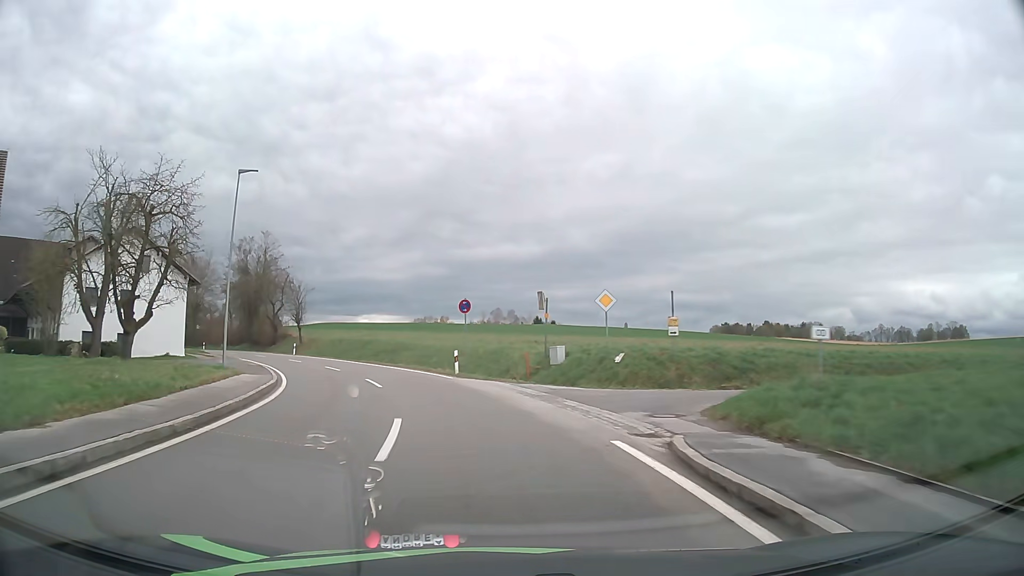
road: tertiary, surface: asphalt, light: Day
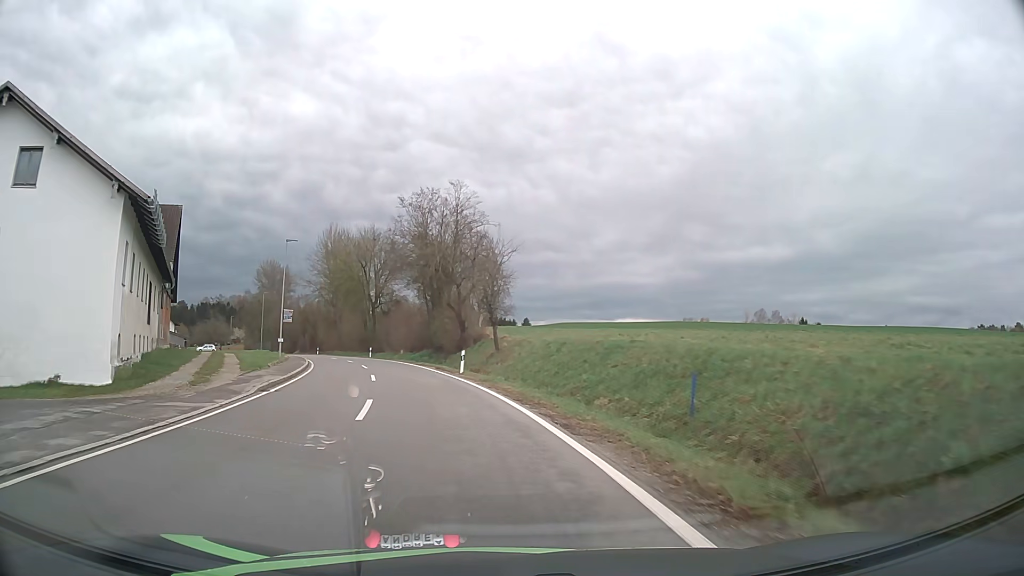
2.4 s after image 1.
(-5.6, +31.5) m; -22°
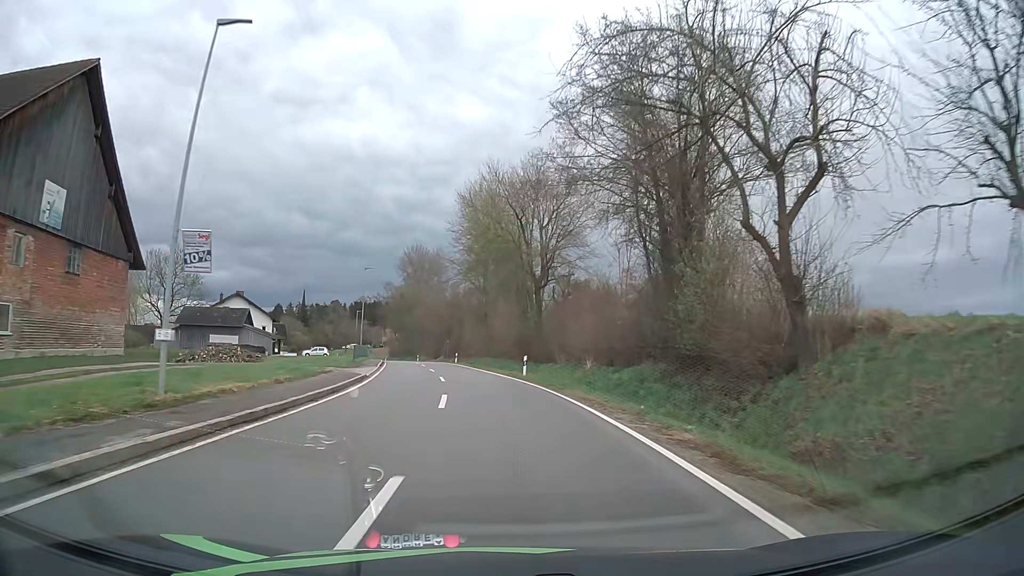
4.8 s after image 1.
(-5.3, +33.0) m; -15°
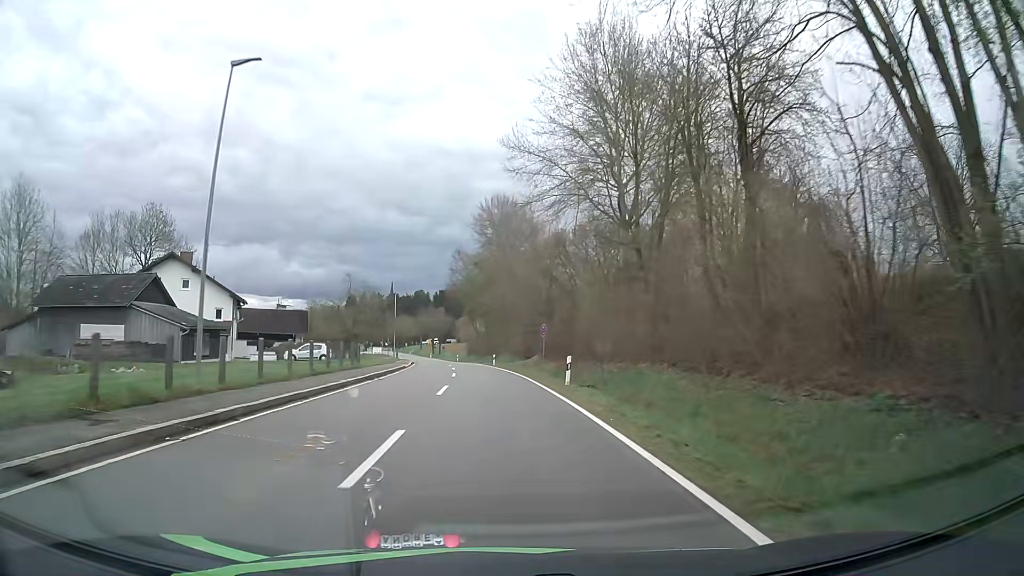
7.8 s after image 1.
(-3.4, +44.4) m; -8°
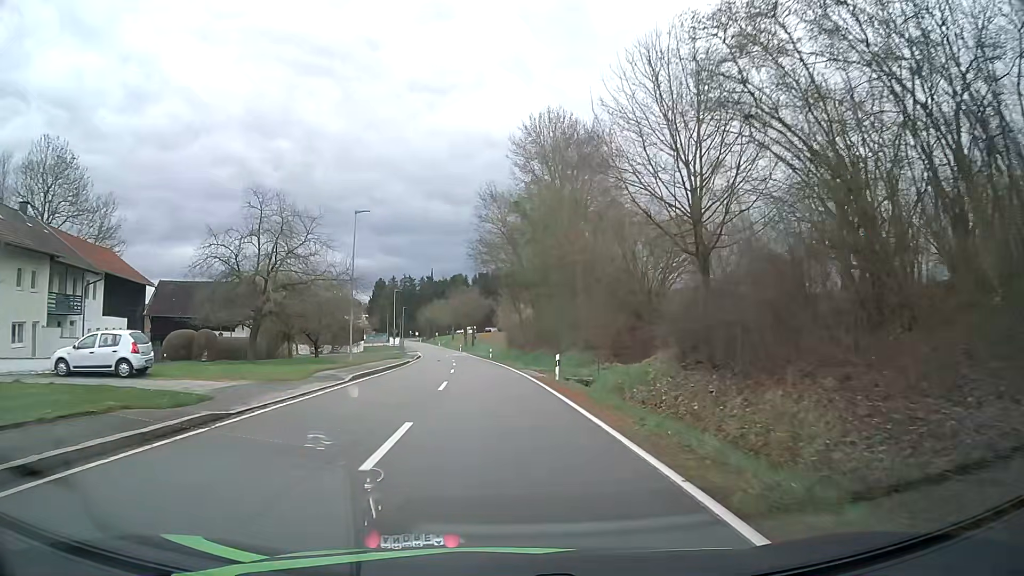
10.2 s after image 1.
(-1.2, +34.9) m; -3°
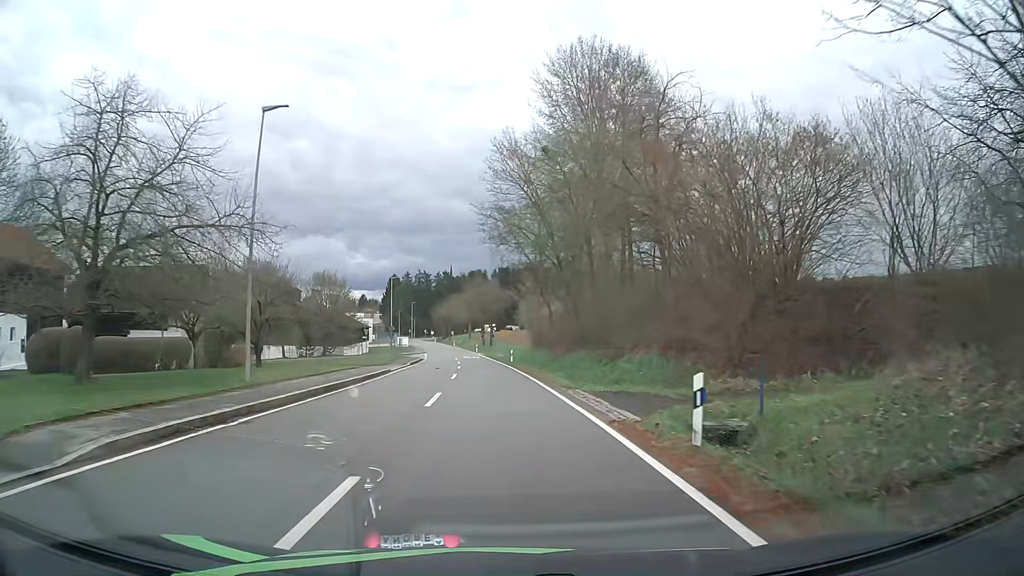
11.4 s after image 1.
(-0.4, +16.5) m; -2°
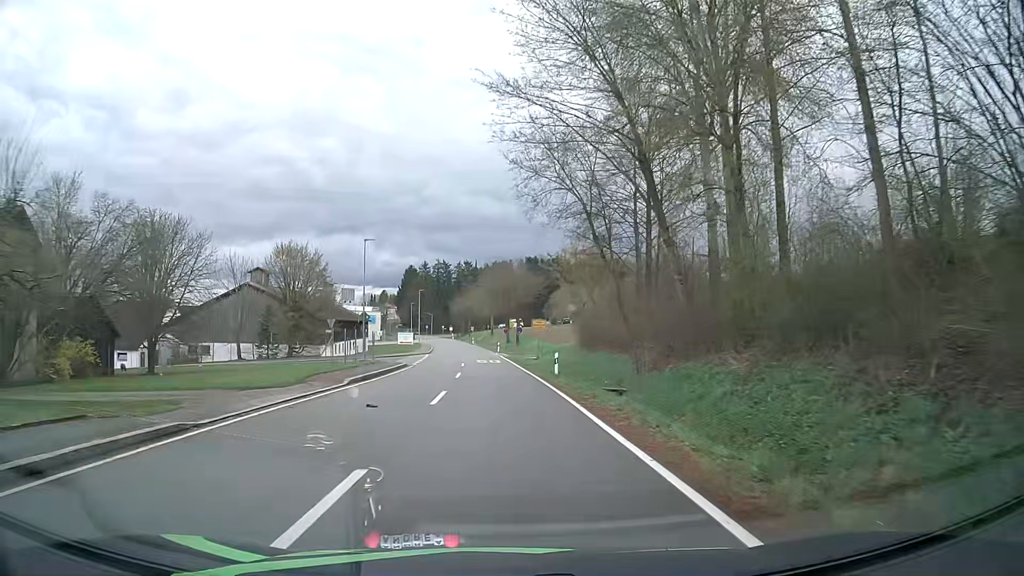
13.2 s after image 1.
(-0.5, +23.8) m; -2°
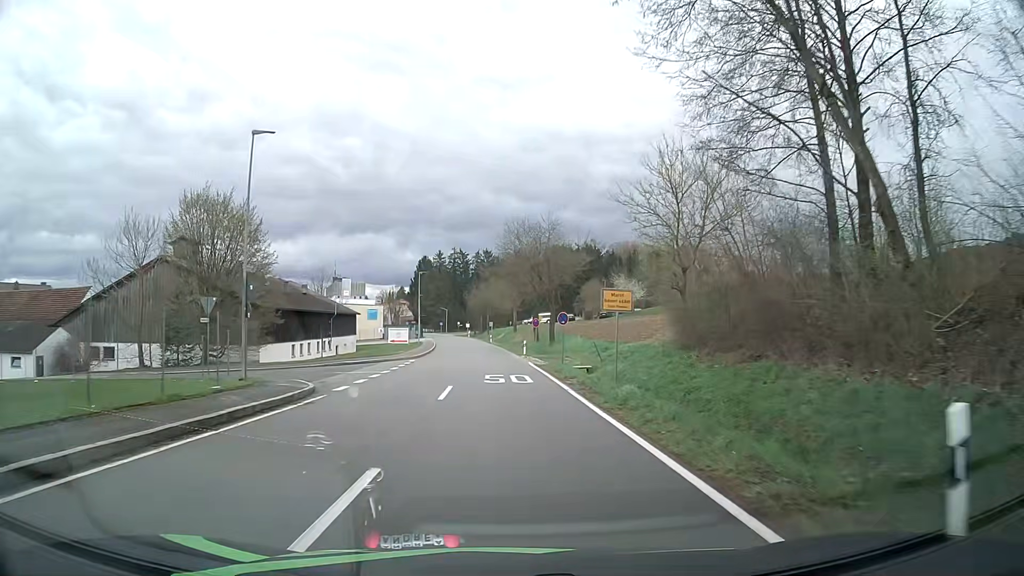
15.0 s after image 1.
(-0.5, +23.7) m; -2°
(0, +10) (0, +20) (0, +30) (0, +40) (-1, +50) (-1, +60) (-2, +70) (-3, +80) (-4, +90) (-5, +100) m
